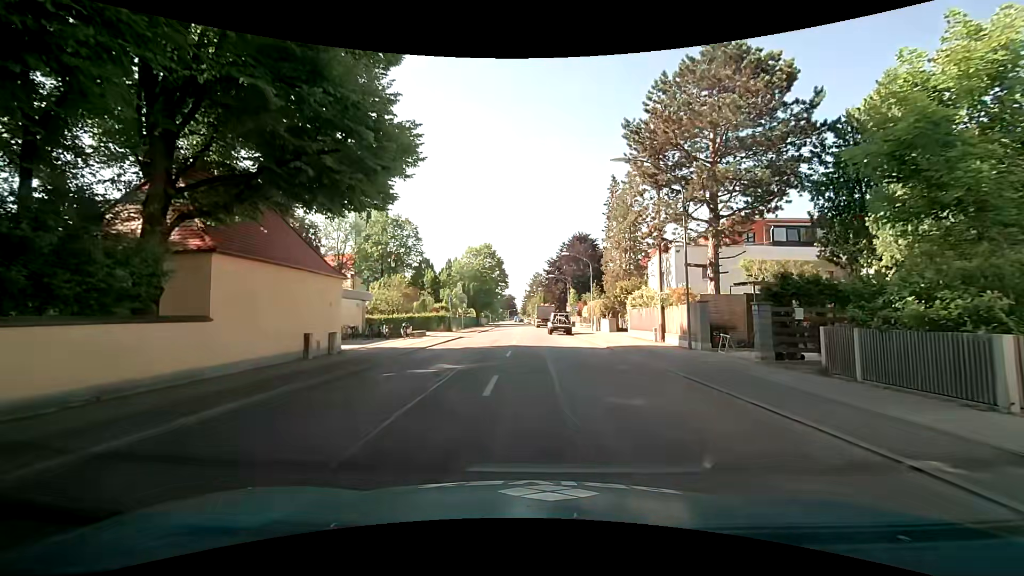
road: secondary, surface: asphalt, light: Day
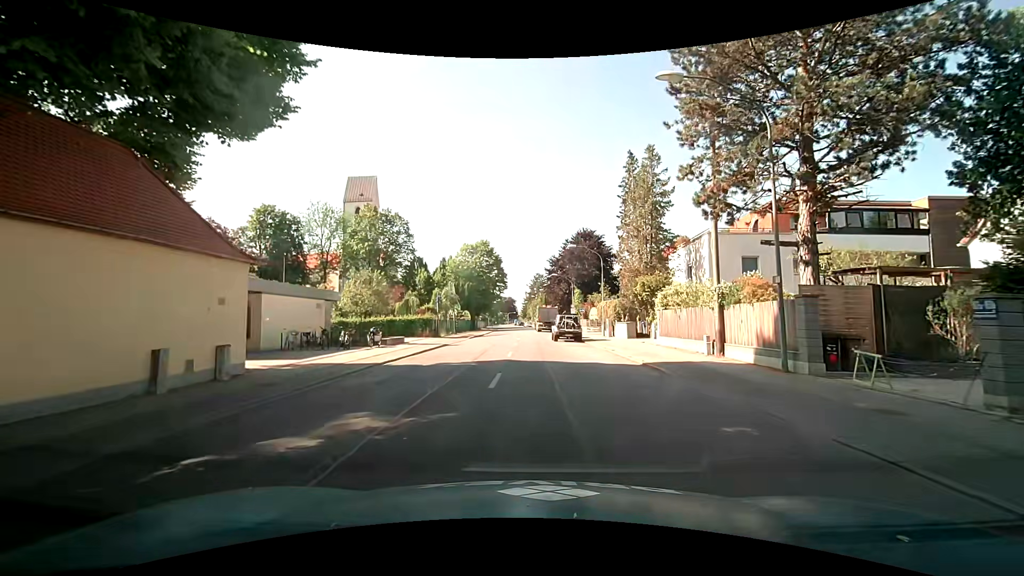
(-0.2, +7.6) m; -1°
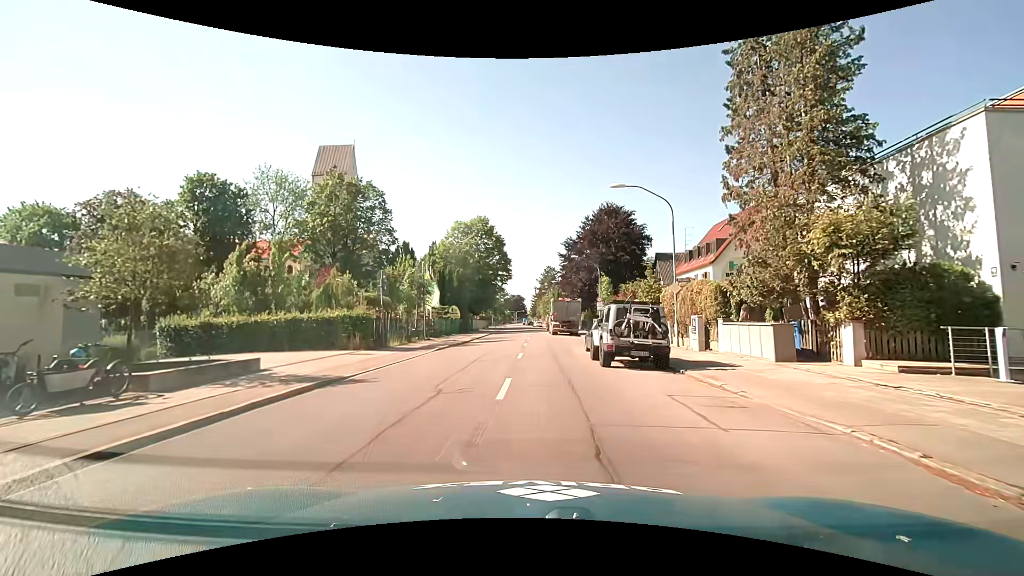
(-0.2, +19.6) m; -1°
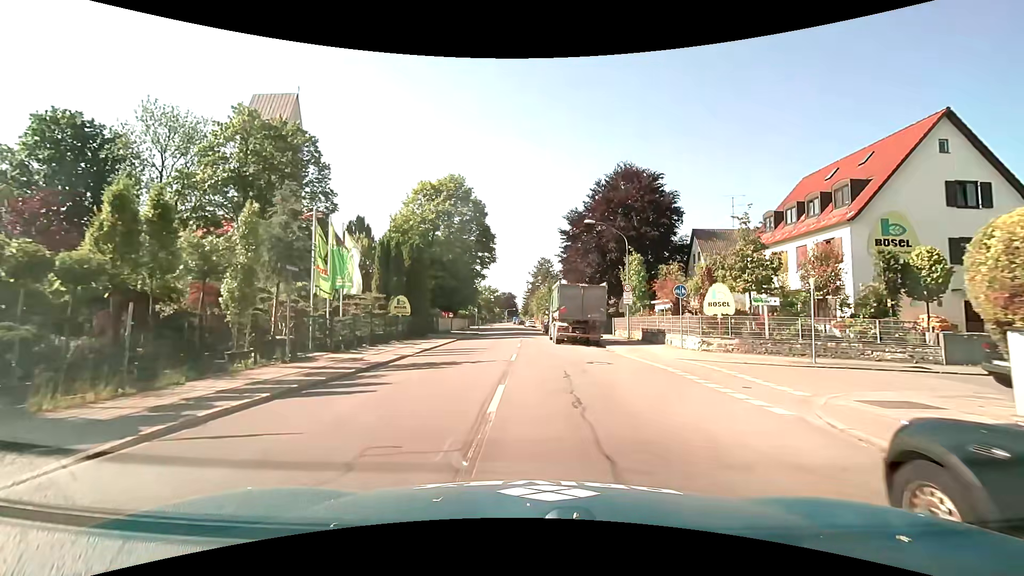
(+0.2, +19.3) m; +1°
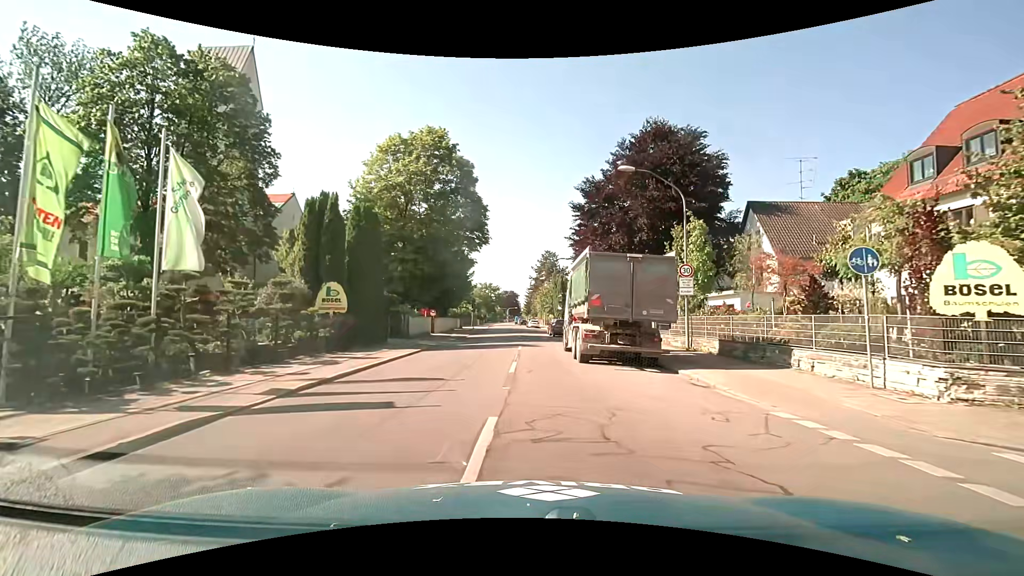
(0.0, +12.4) m; 0°
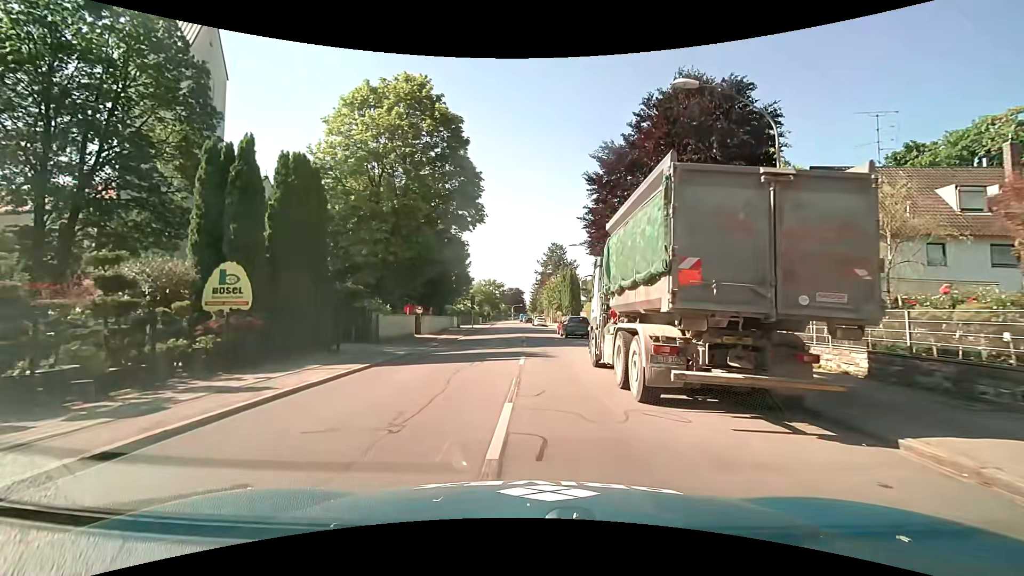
(0.0, +8.0) m; 0°
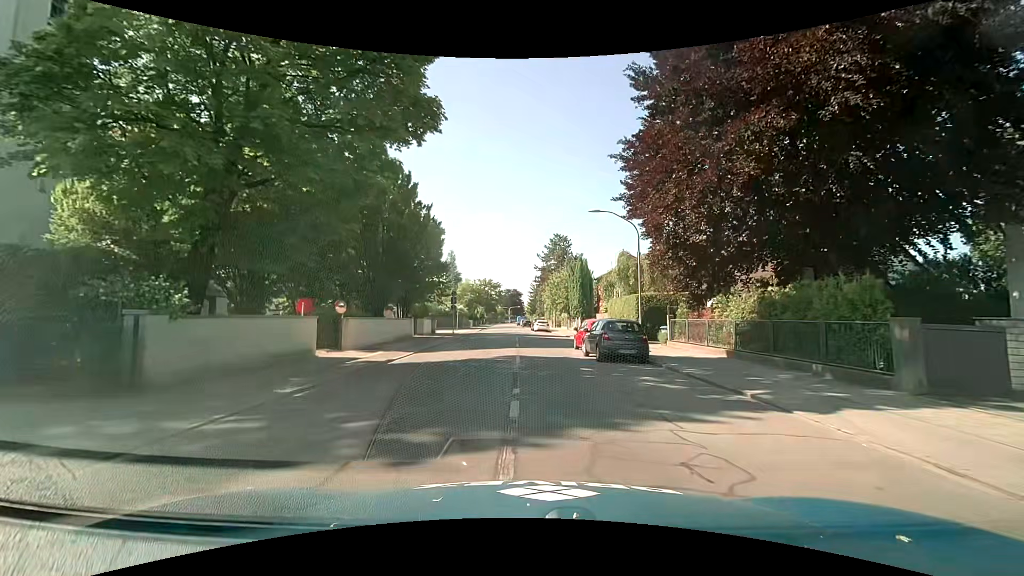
(-0.2, +16.0) m; +1°
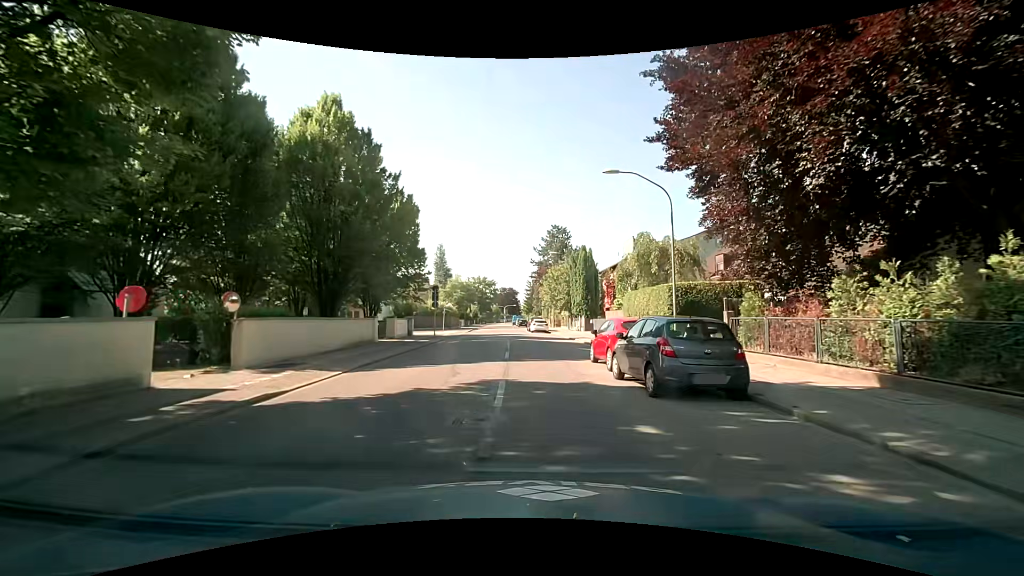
(-0.1, +8.0) m; -1°
(0, +10) (0, +20) (-1, +30) (-1, +40) (-2, +50) (-2, +60) (-3, +70) (-4, +80) (-4, +90) (-5, +100) m
